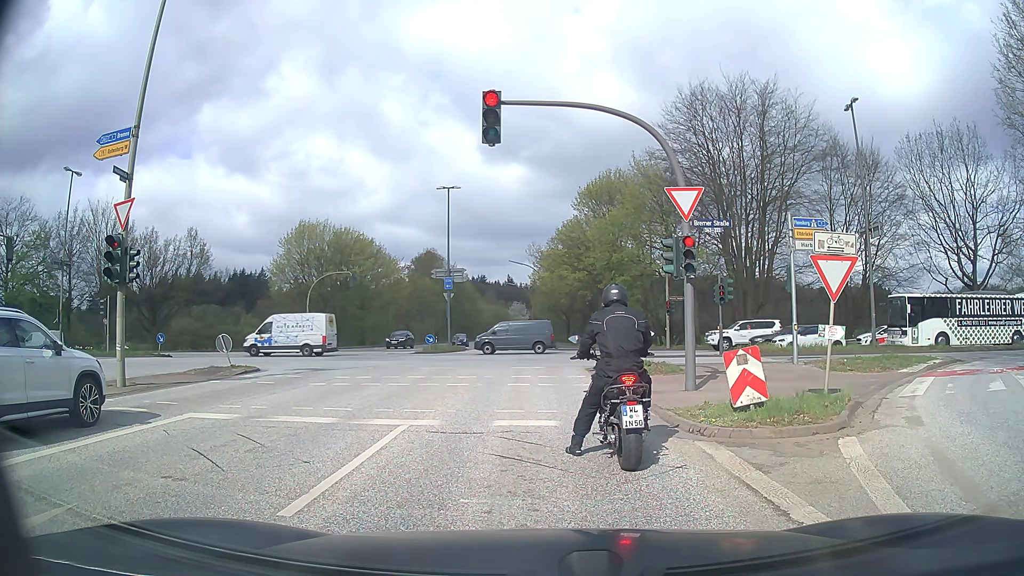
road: secondary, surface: asphalt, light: Day
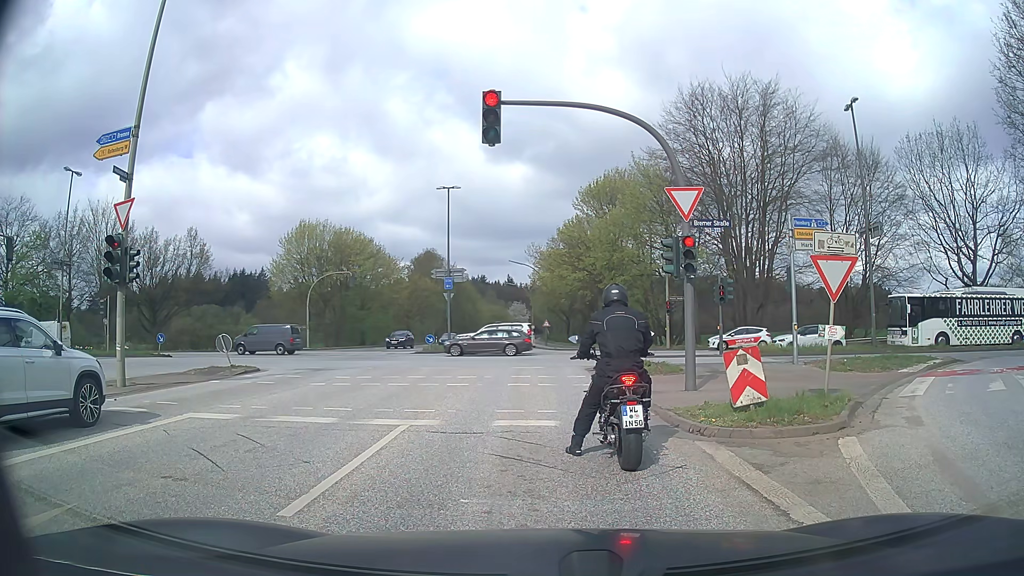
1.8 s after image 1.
(0.0, 0.0) m; 0°
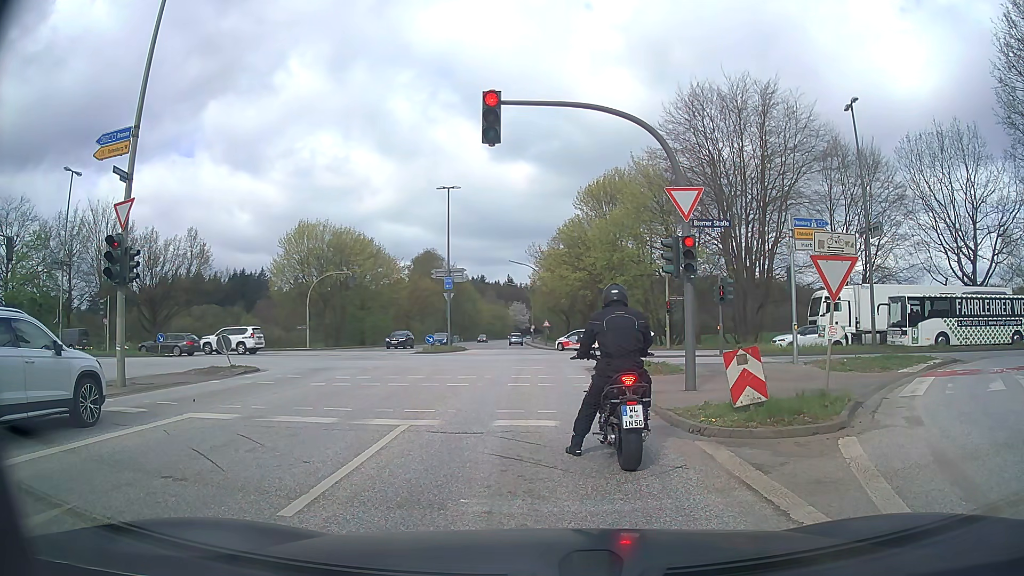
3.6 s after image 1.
(0.0, 0.0) m; 0°
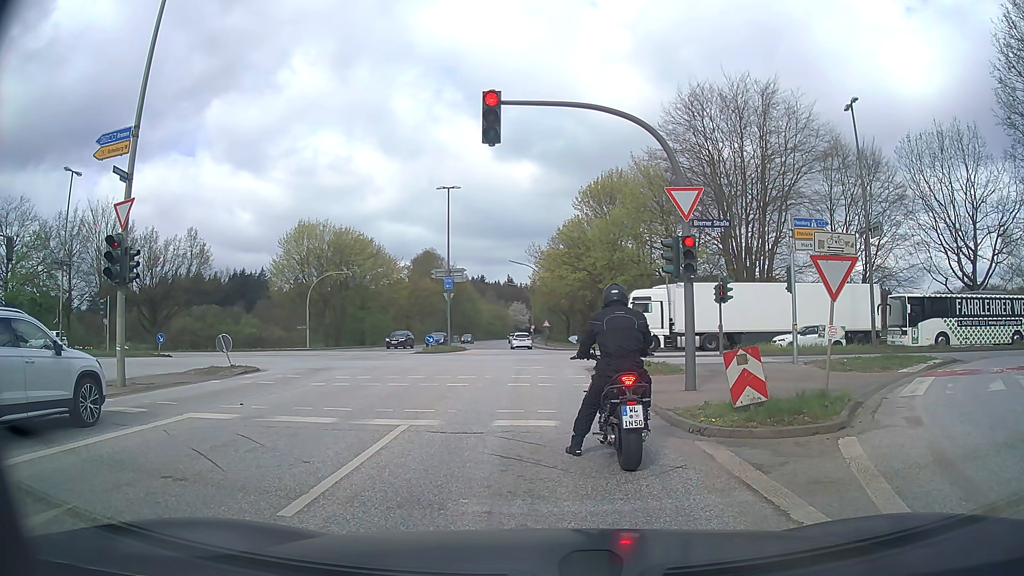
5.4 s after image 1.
(0.0, 0.0) m; 0°
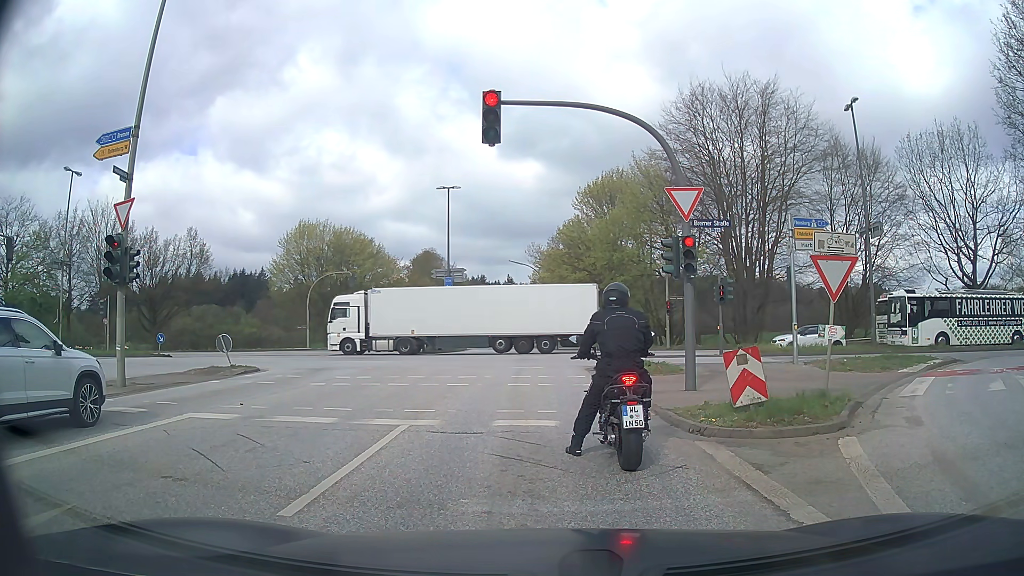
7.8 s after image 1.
(0.0, 0.0) m; 0°
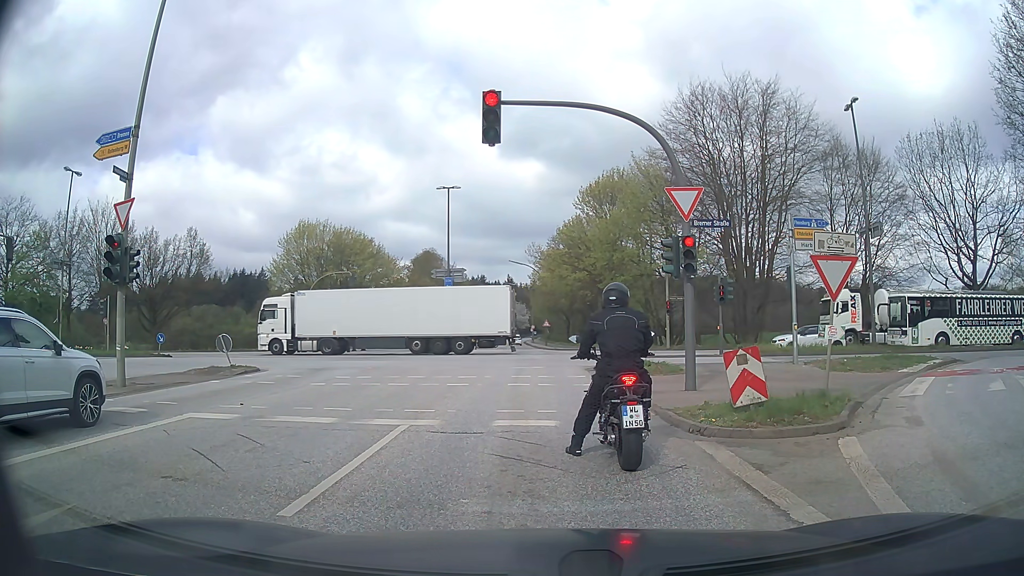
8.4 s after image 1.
(0.0, 0.0) m; 0°
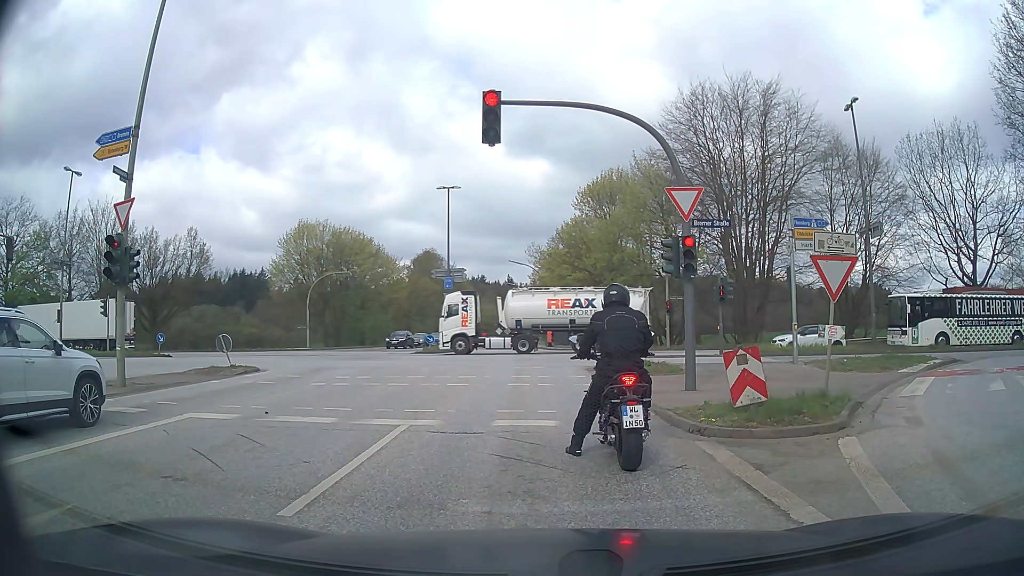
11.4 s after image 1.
(0.0, 0.0) m; 0°
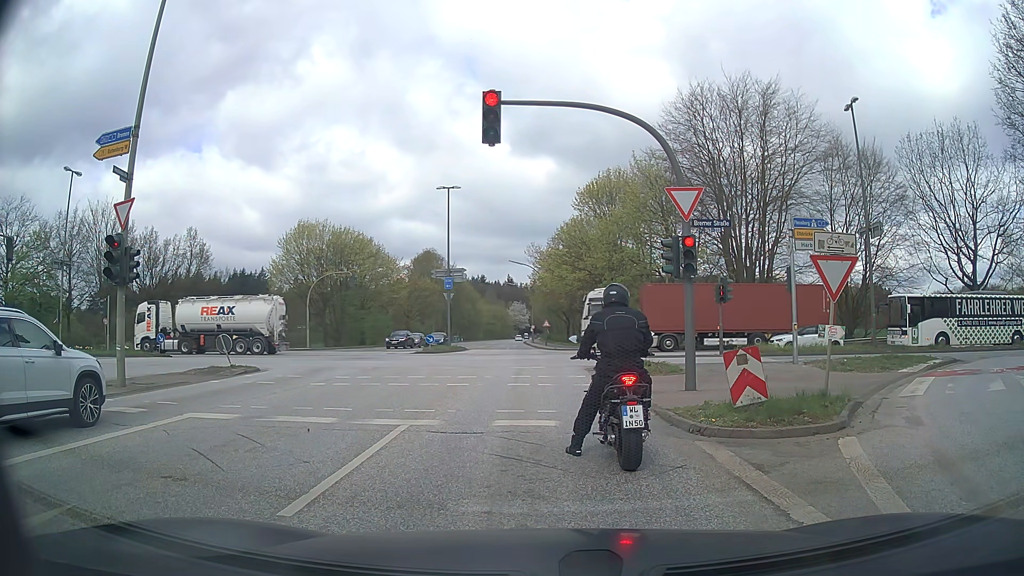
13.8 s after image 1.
(0.0, 0.0) m; 0°
